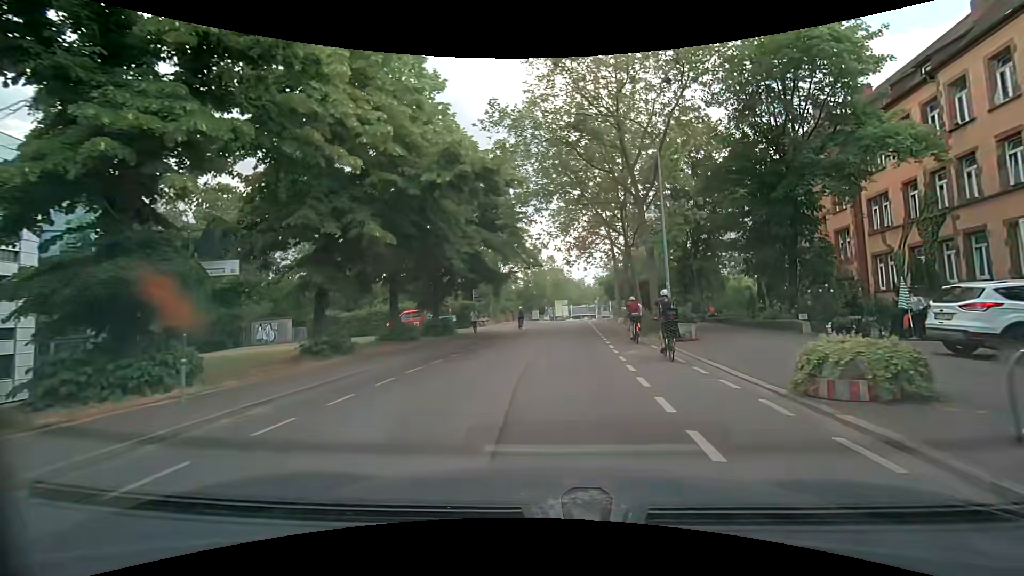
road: tertiary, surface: asphalt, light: Day
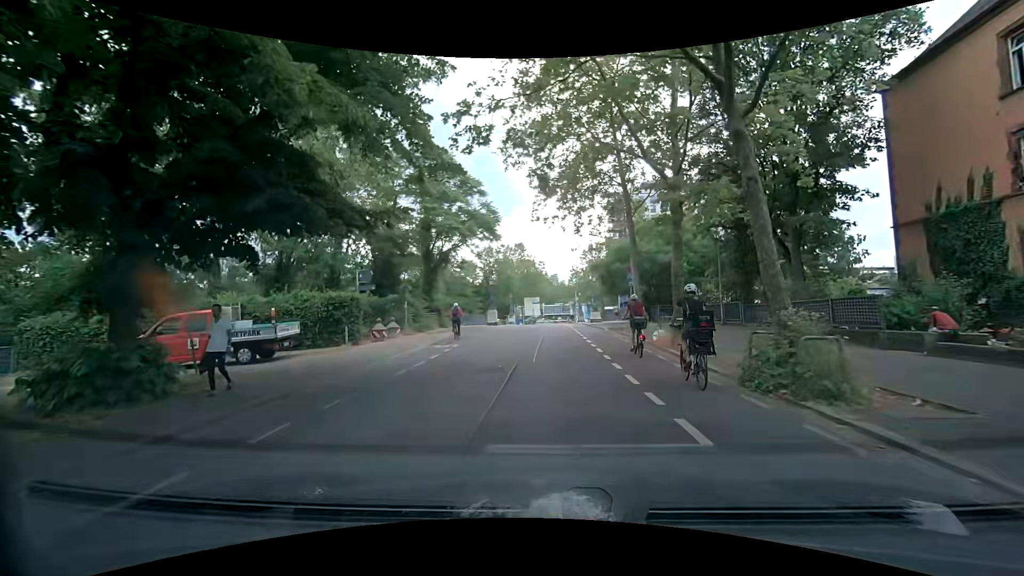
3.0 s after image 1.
(+0.5, +21.7) m; +1°
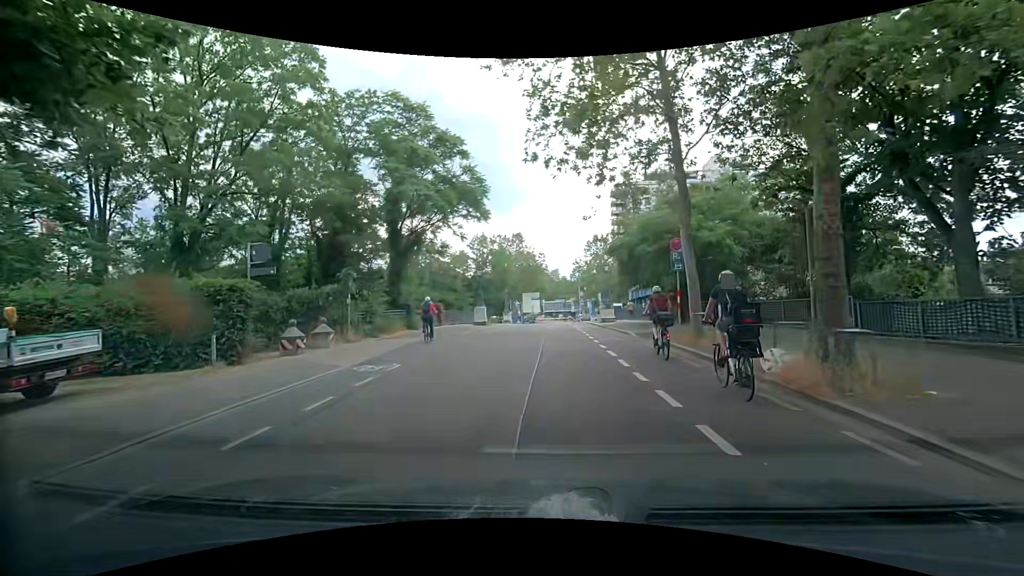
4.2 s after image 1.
(+0.2, +8.6) m; -1°
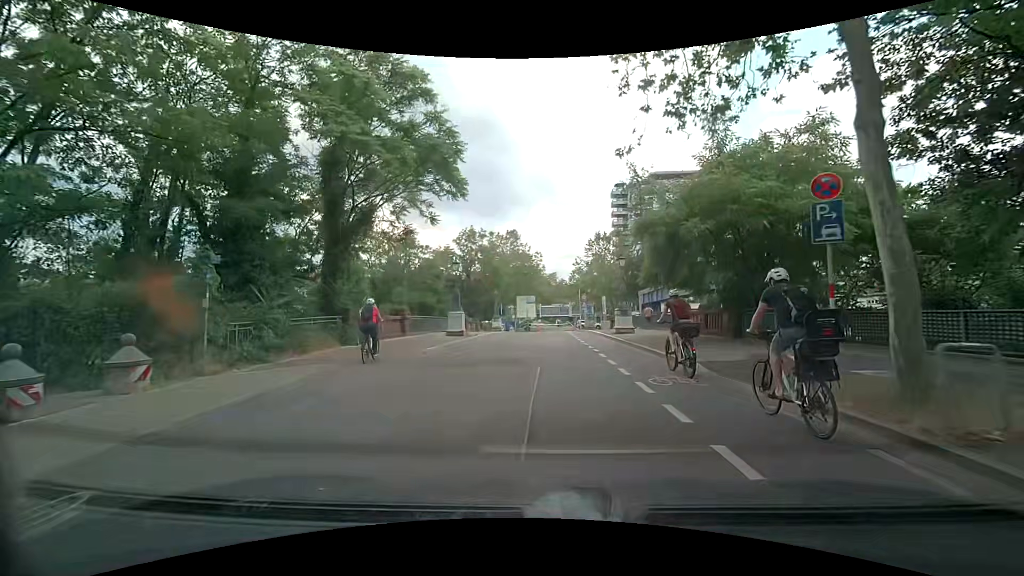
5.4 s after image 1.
(+0.3, +8.6) m; +2°
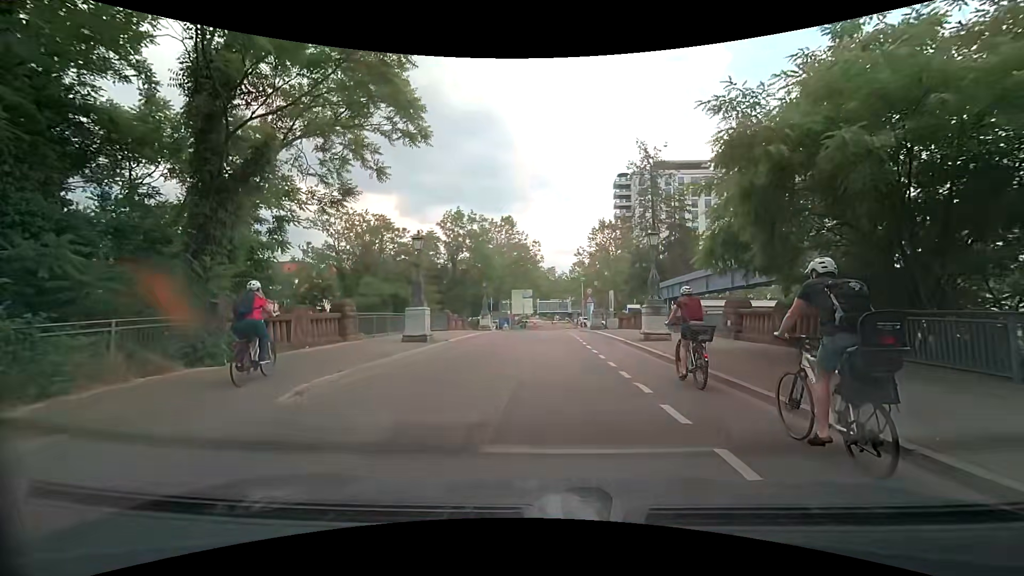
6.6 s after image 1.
(0.0, +8.0) m; +1°
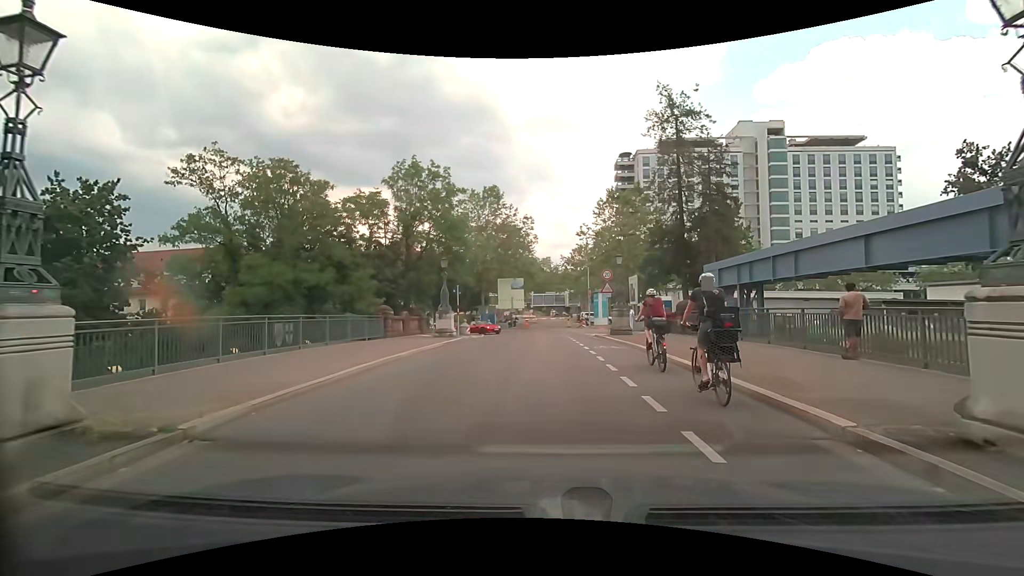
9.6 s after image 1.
(0.0, +14.9) m; +1°
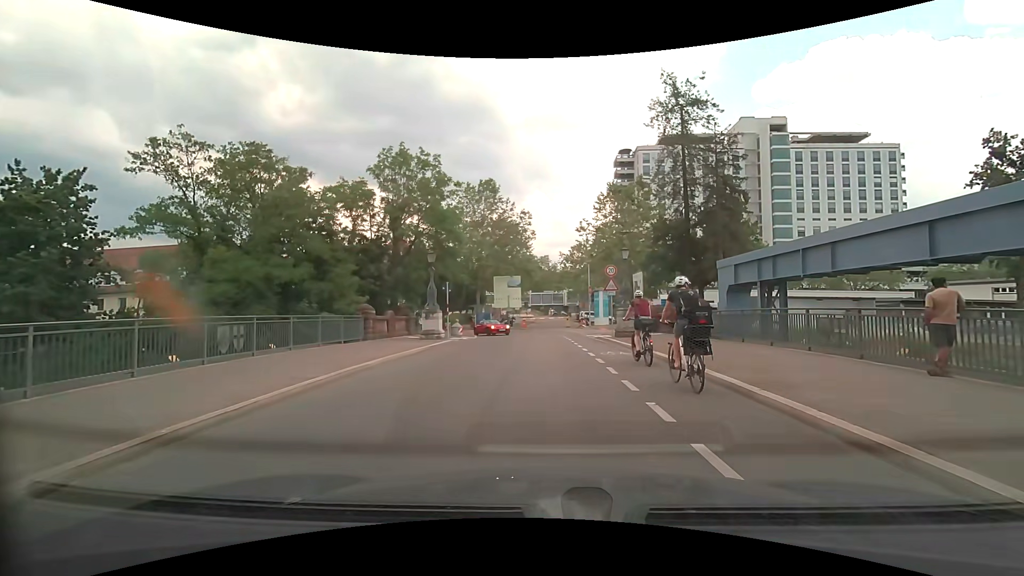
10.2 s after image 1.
(0.0, +2.6) m; 0°
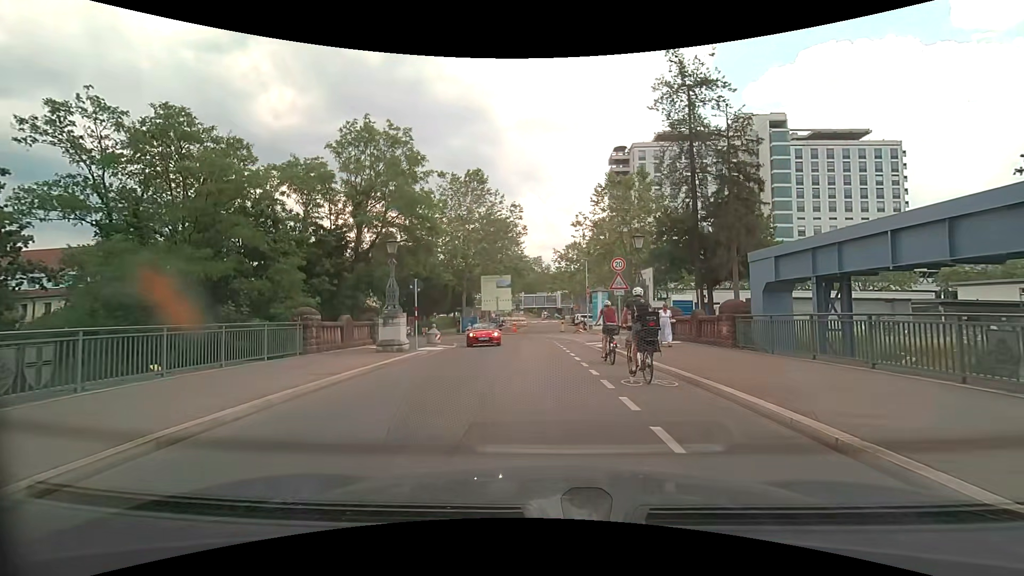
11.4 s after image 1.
(+0.1, +5.2) m; +2°
